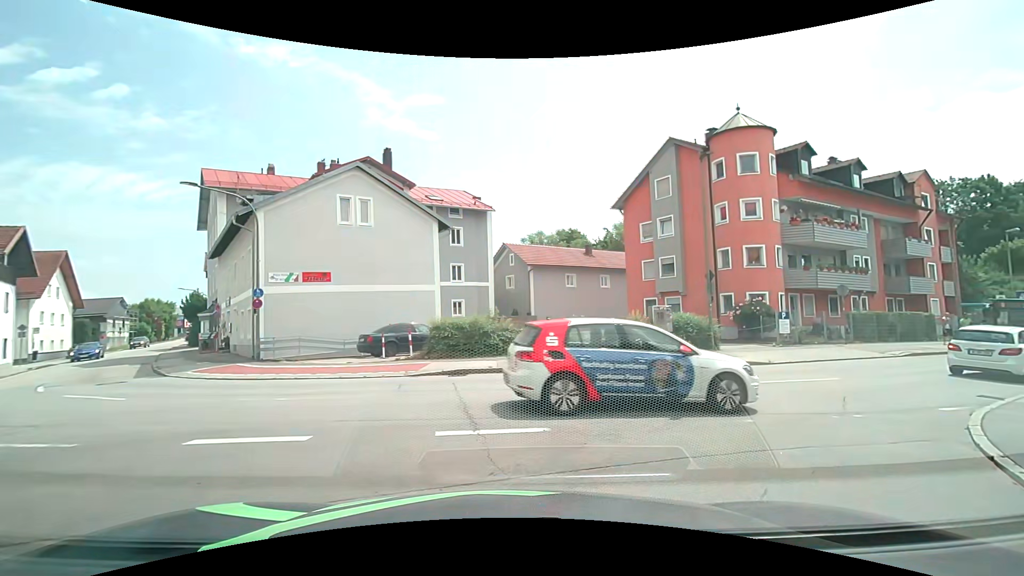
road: residential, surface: asphalt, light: Day
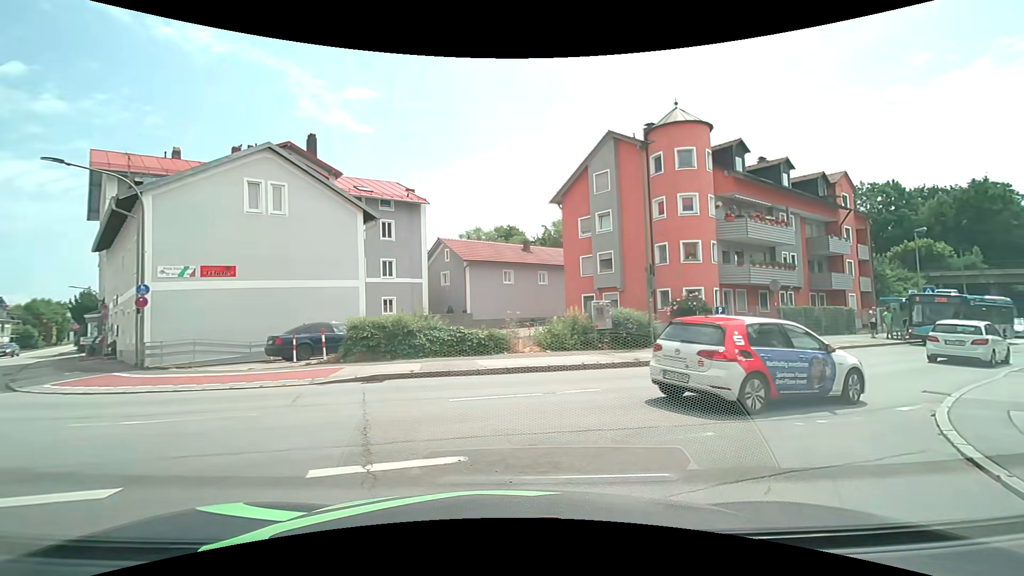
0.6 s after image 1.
(+0.1, +1.5) m; +9°
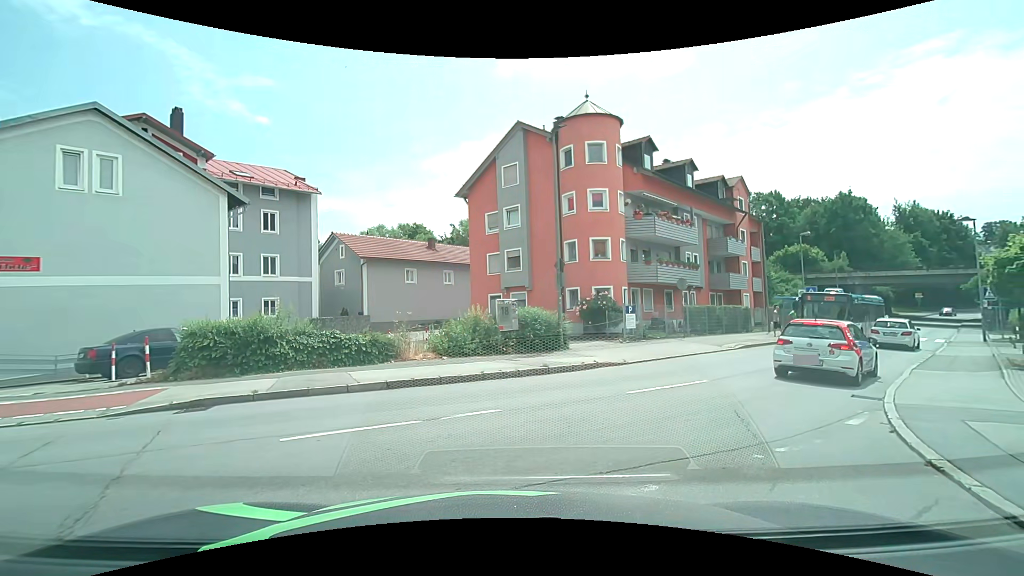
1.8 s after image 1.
(+0.1, +2.2) m; +9°
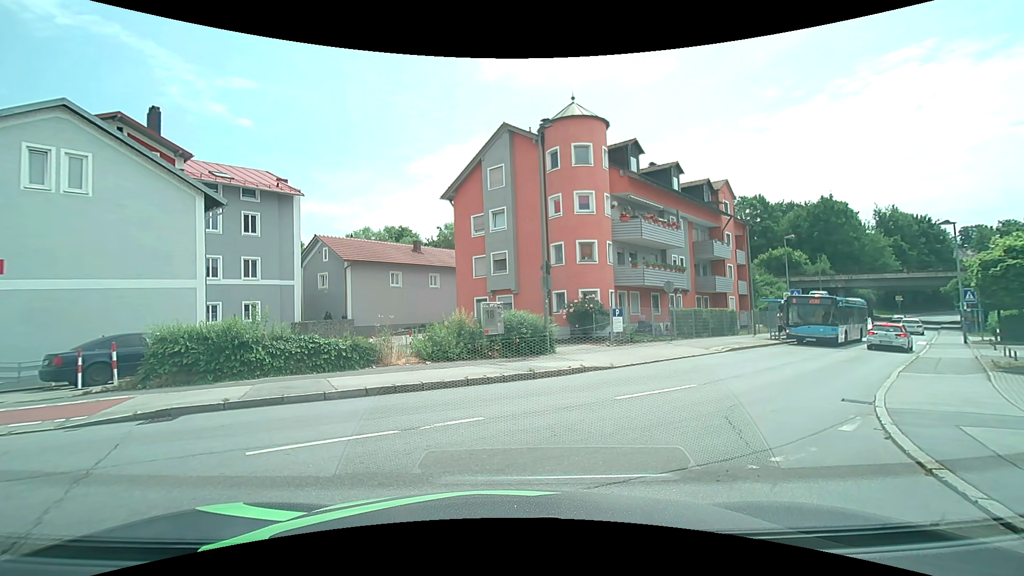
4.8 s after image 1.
(0.0, +0.4) m; 0°
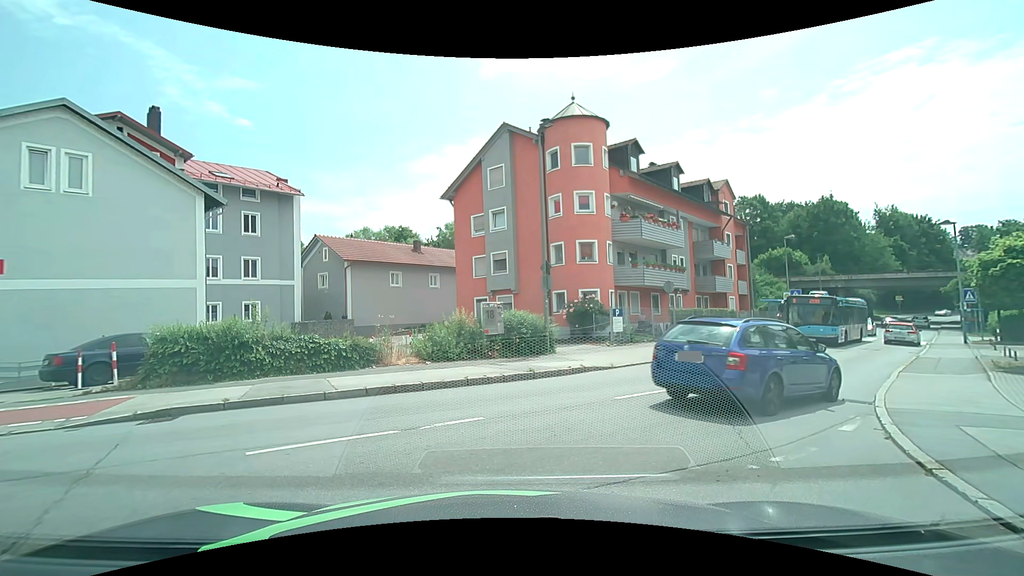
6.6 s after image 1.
(0.0, 0.0) m; 0°
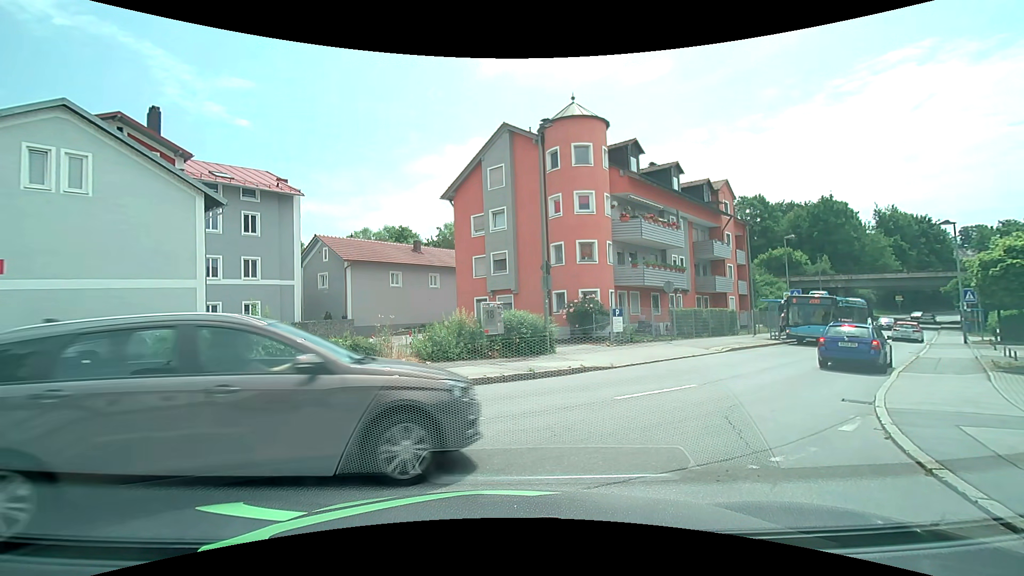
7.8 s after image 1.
(0.0, 0.0) m; 0°
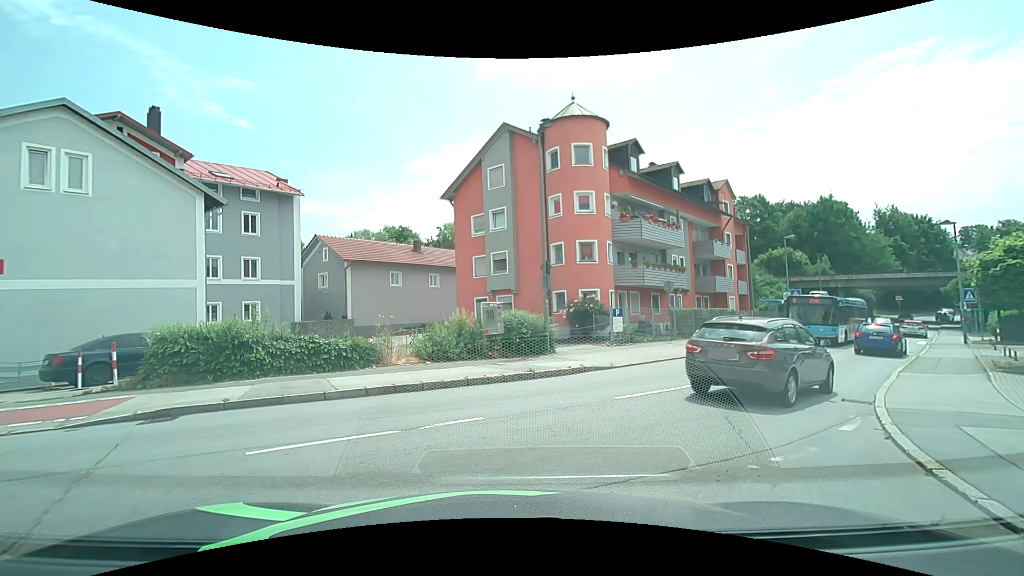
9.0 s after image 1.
(0.0, 0.0) m; 0°
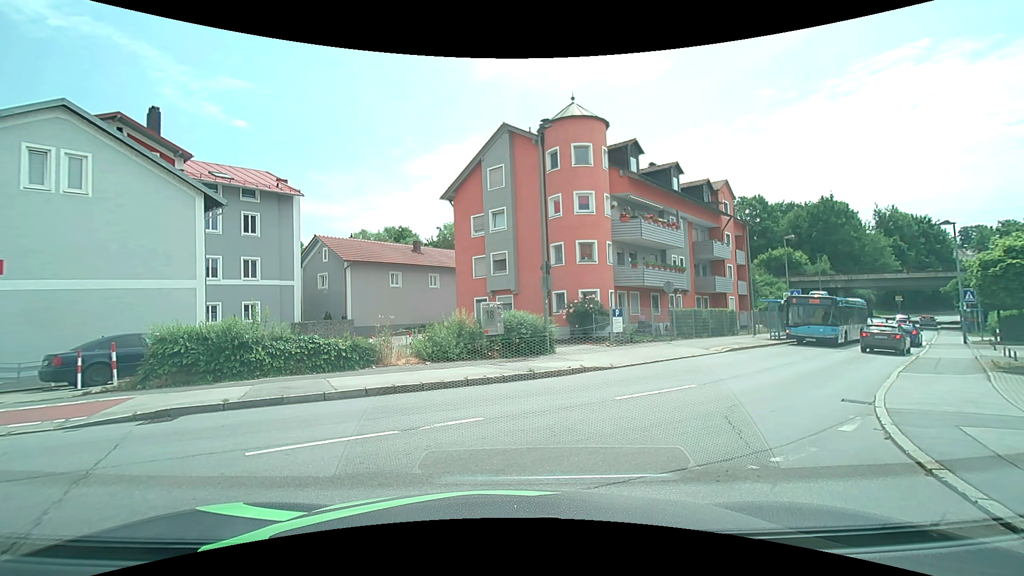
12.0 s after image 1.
(0.0, 0.0) m; 0°
(+3, +9) (+10, +17) (+17, +24) (+24, +31) (+30, +39) (+37, +46) (+44, +53) (+51, +61) (+58, +68) (+65, +75) m
